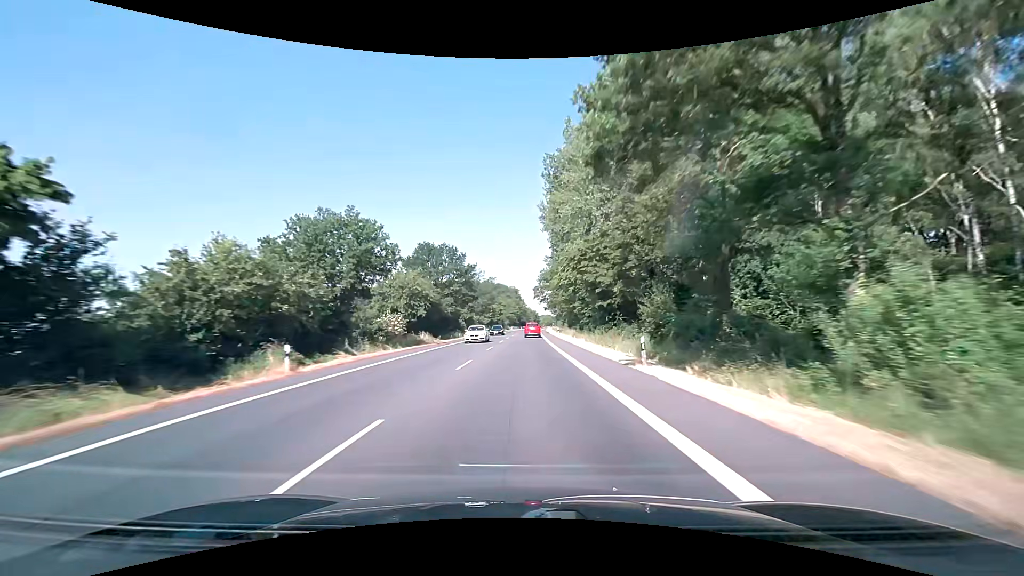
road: primary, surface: asphalt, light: Day
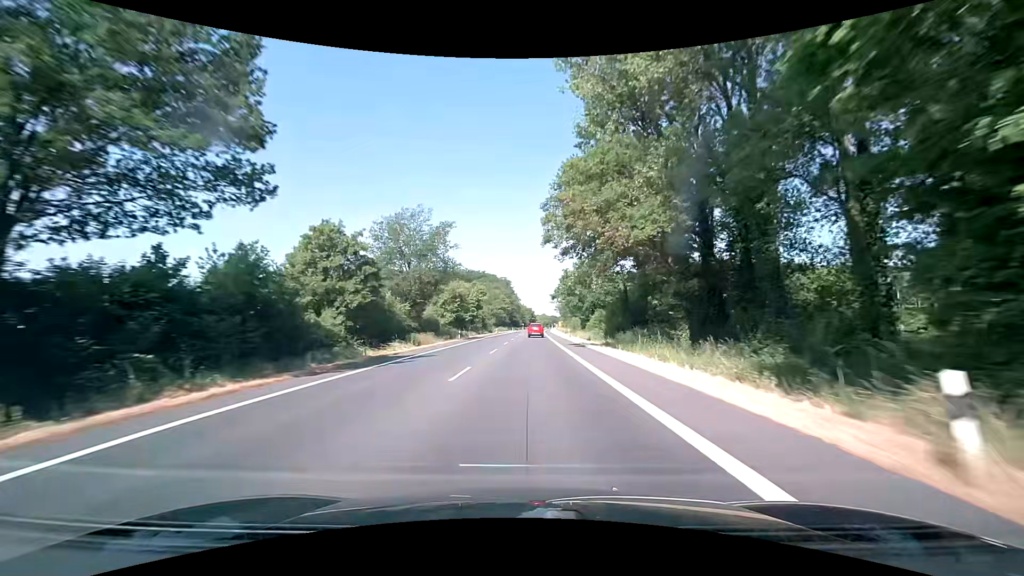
(+0.2, +63.2) m; 0°
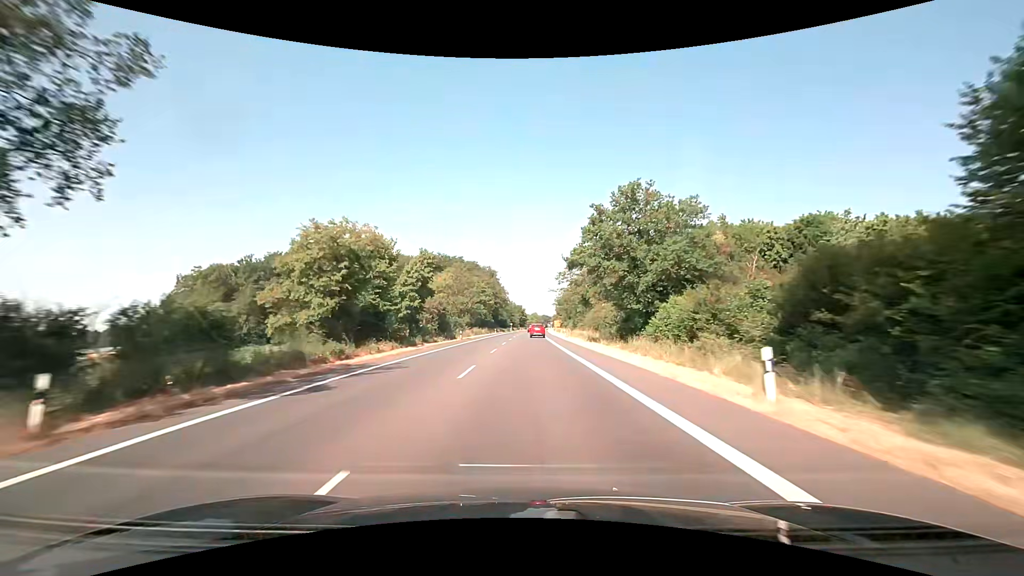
(+0.6, +47.4) m; +1°
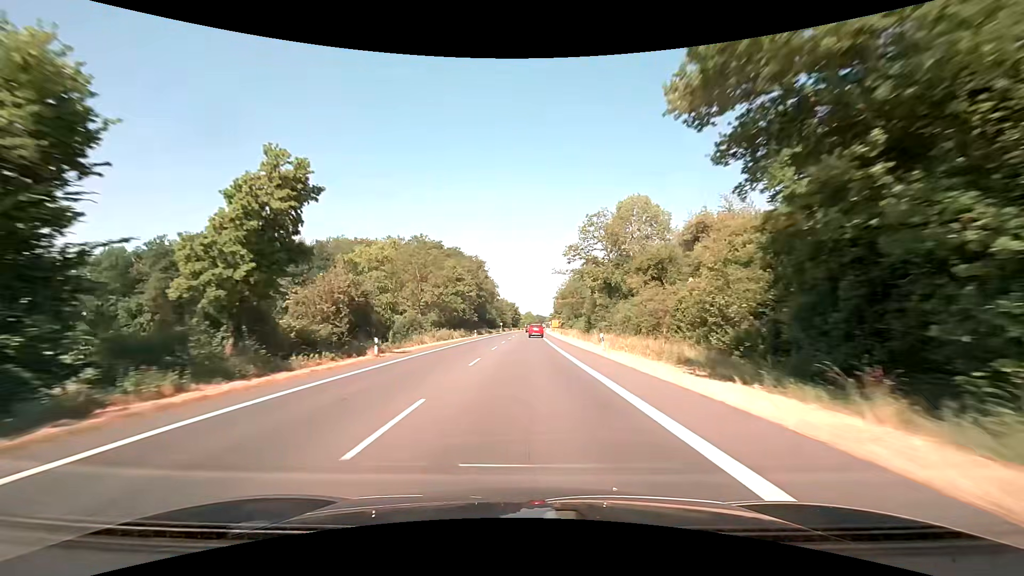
(+0.3, +31.6) m; +1°
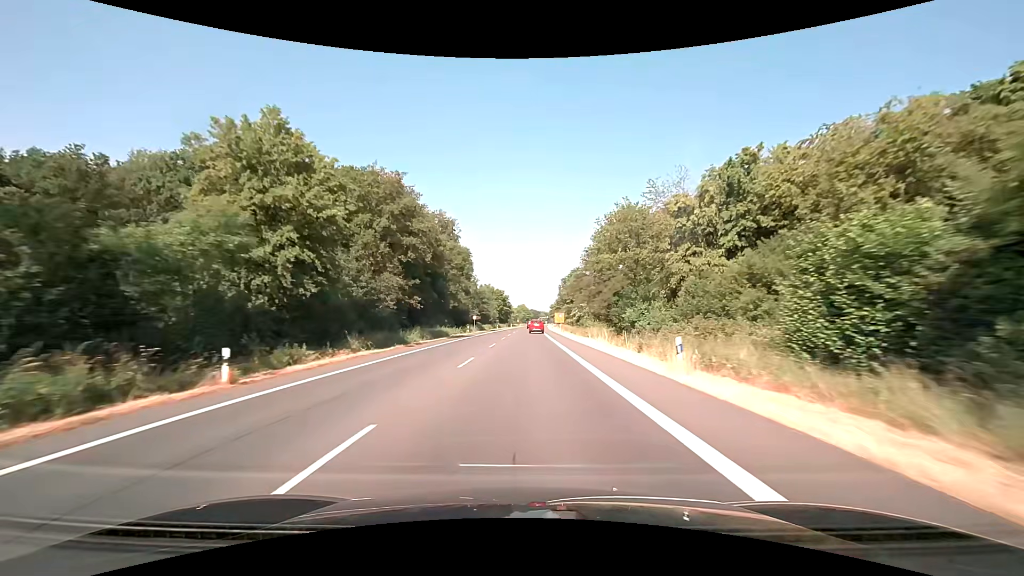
(+0.4, +62.4) m; +1°
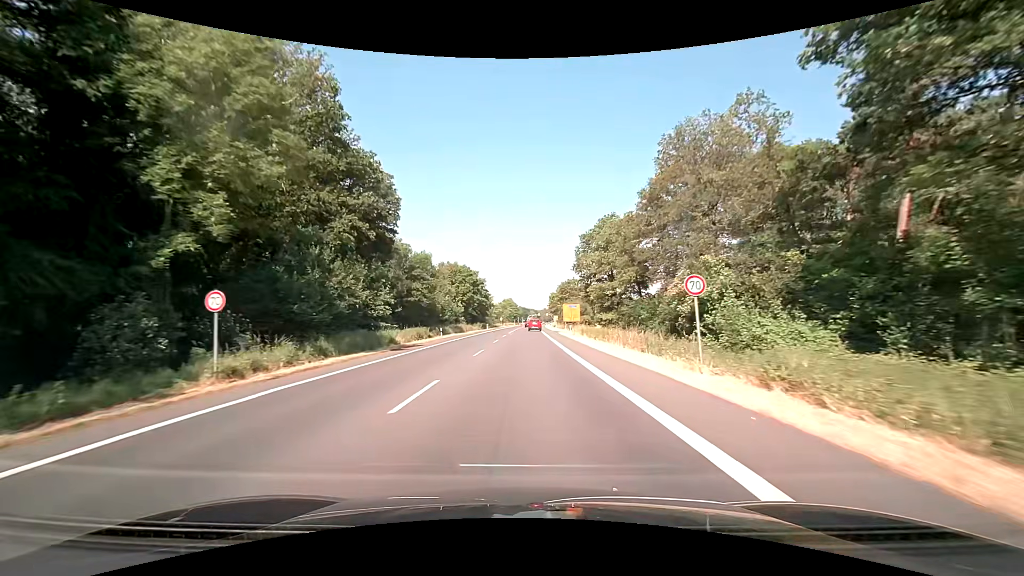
(+0.6, +66.5) m; +2°
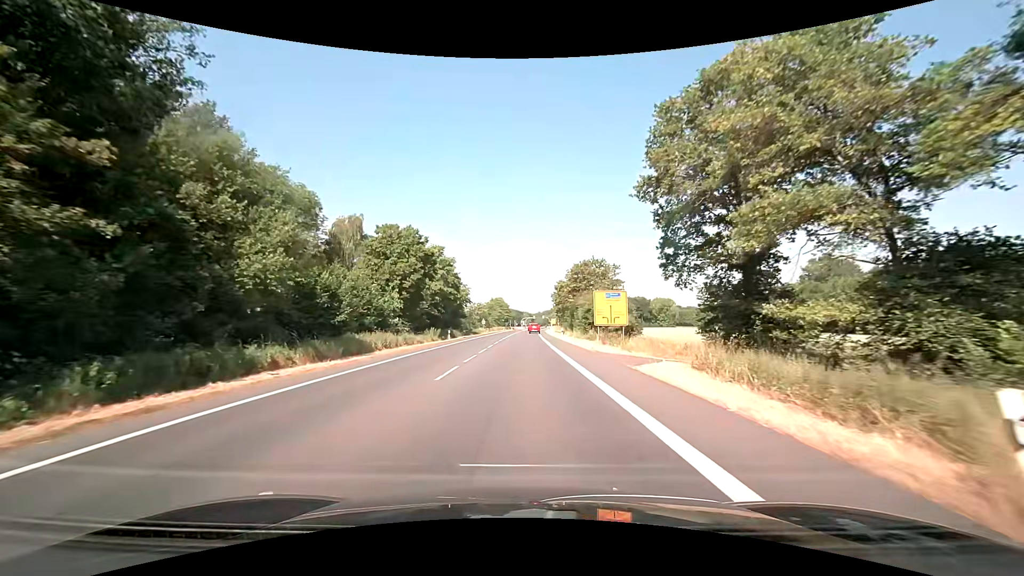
(+0.1, +42.7) m; +1°
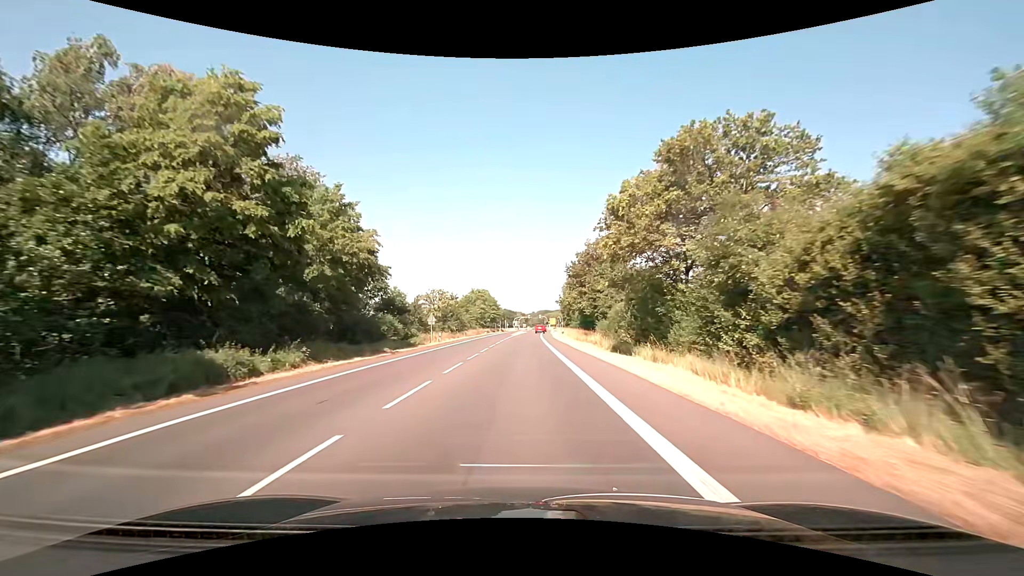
(+0.2, +52.5) m; +1°
(0, +10) (0, +20) (0, +30) (0, +40) (0, +50) (+1, +60) (+1, +70) (+1, +80) (+1, +90) (+2, +100) m
